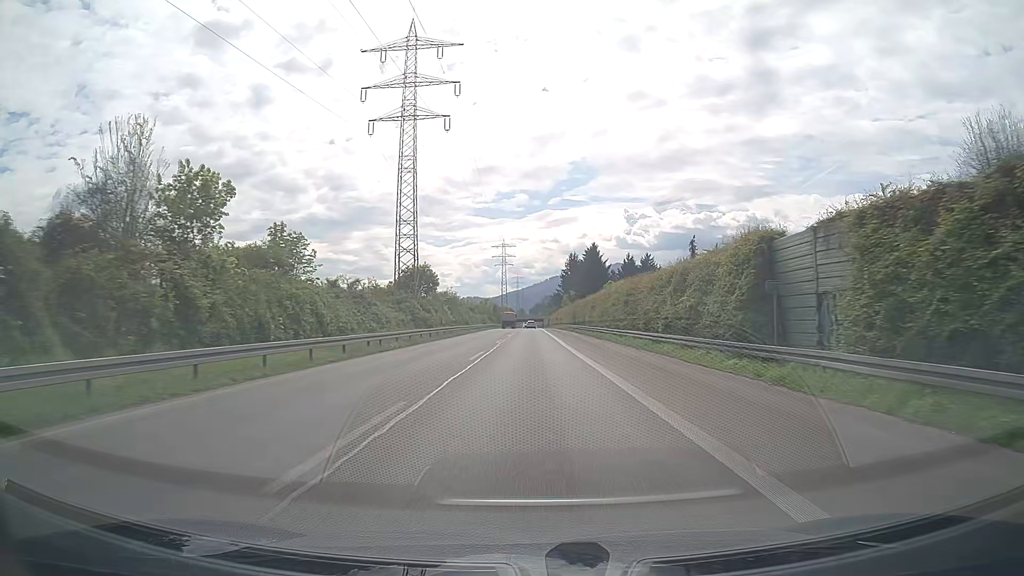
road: trunk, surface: asphalt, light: Day
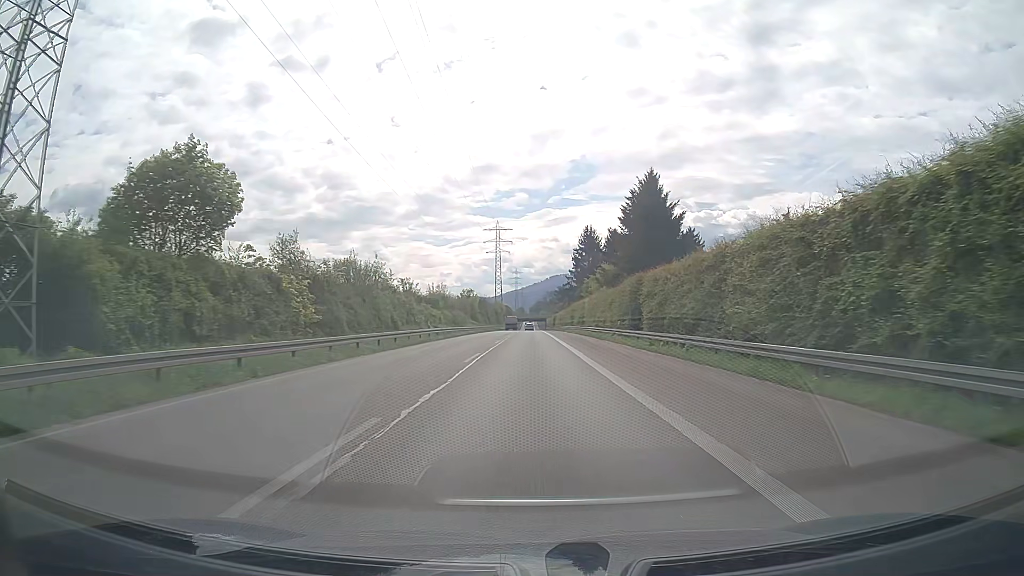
(0.0, +56.1) m; 0°
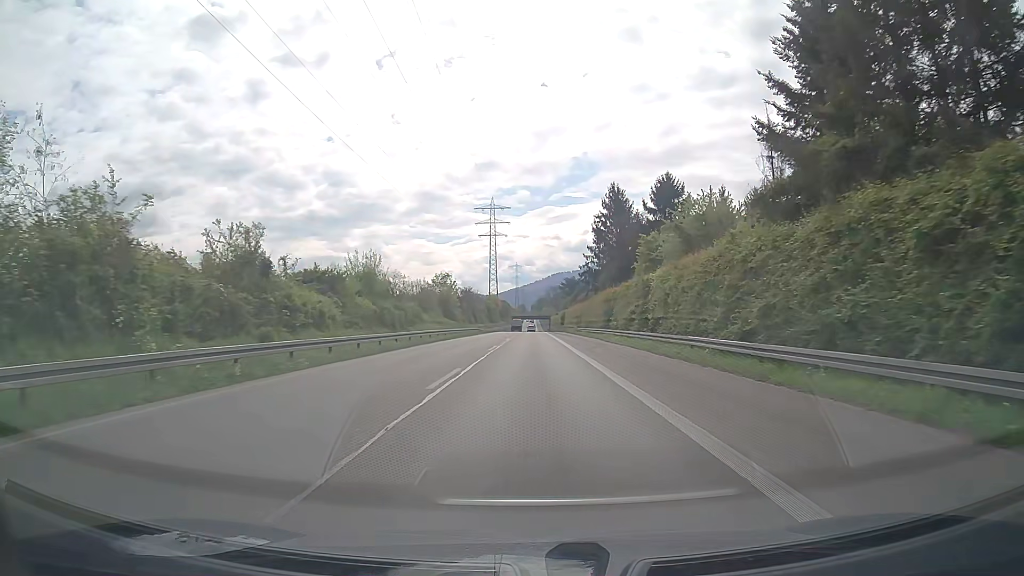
(-0.1, +44.4) m; 0°
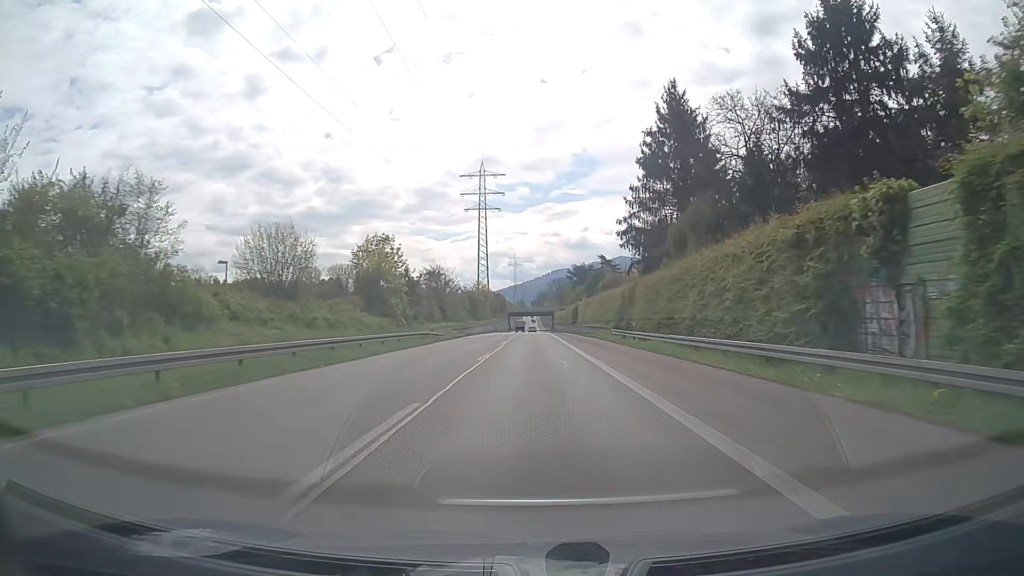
(0.0, +44.3) m; 0°
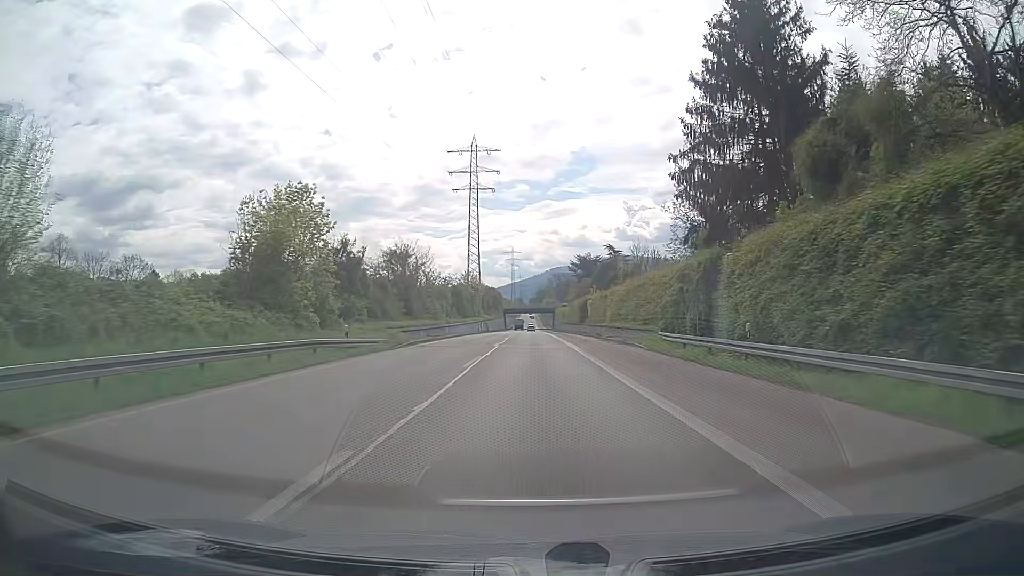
(0.0, +22.2) m; 0°
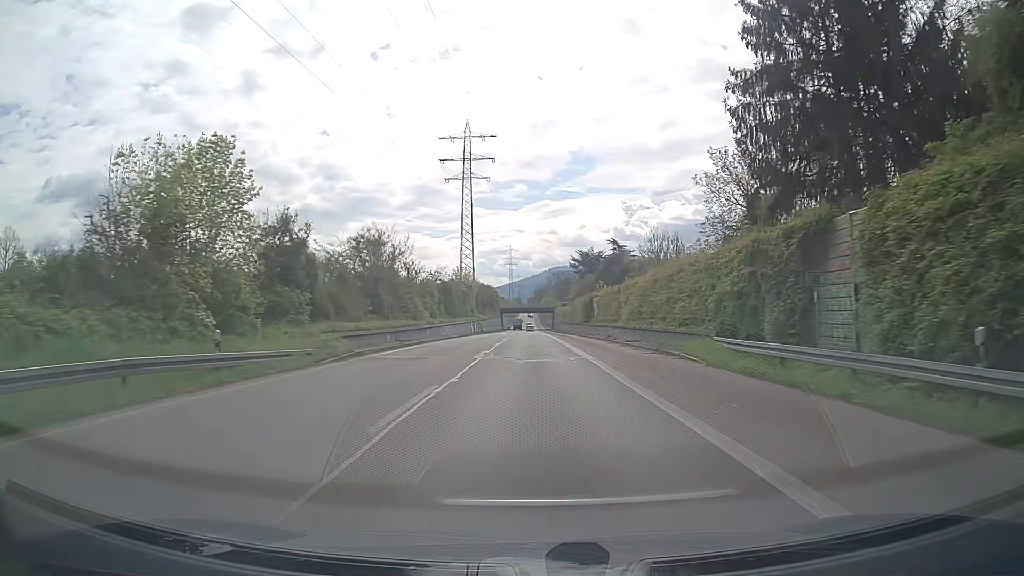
(+0.1, +11.1) m; 0°
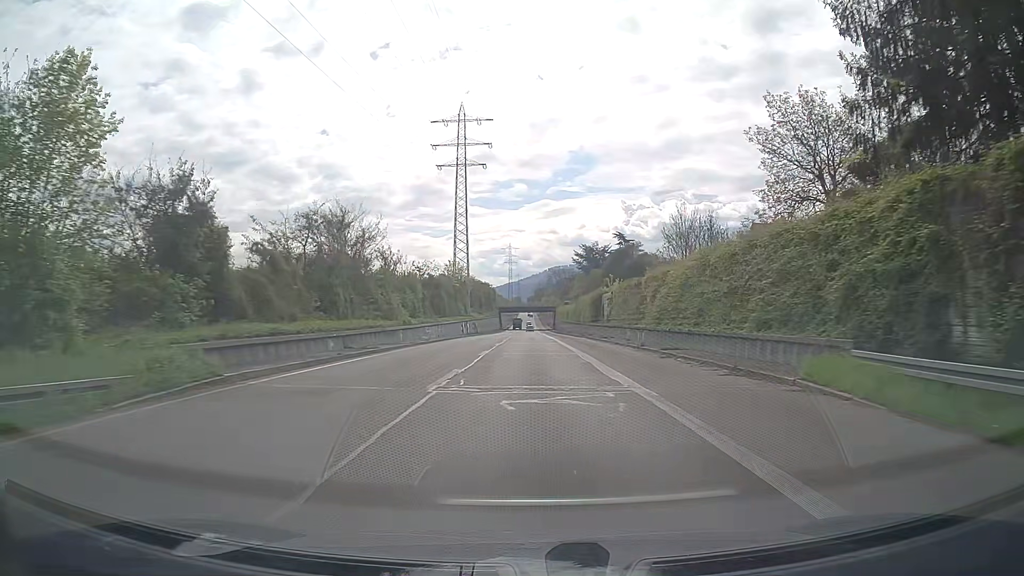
(0.0, +11.2) m; 0°
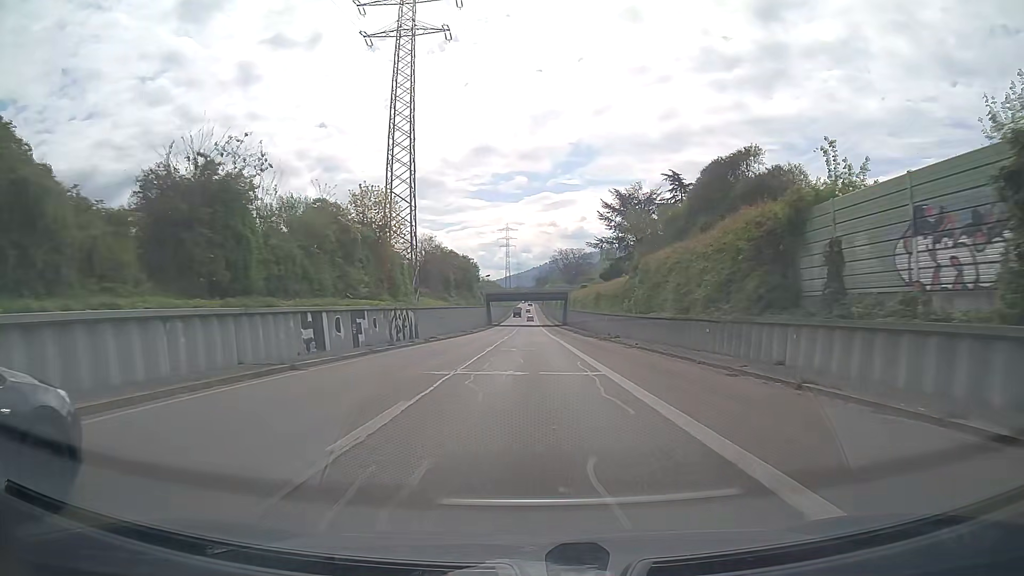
(+0.1, +56.0) m; 0°
(0, +10) (0, +20) (0, +30) (0, +40) (0, +50) (0, +60) (0, +70) (0, +80) (0, +90) (0, +100) m
